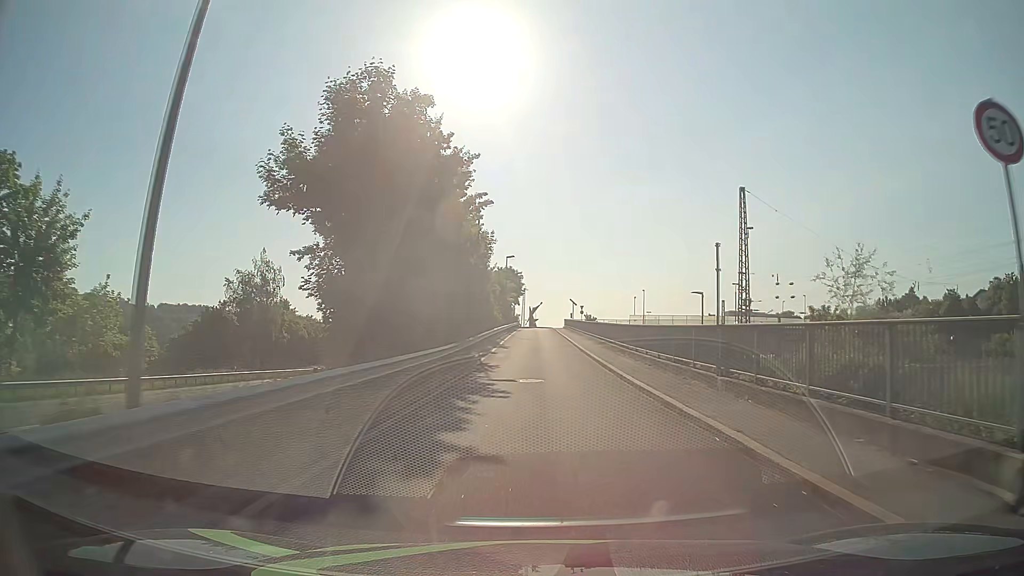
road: unclassified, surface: asphalt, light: Day
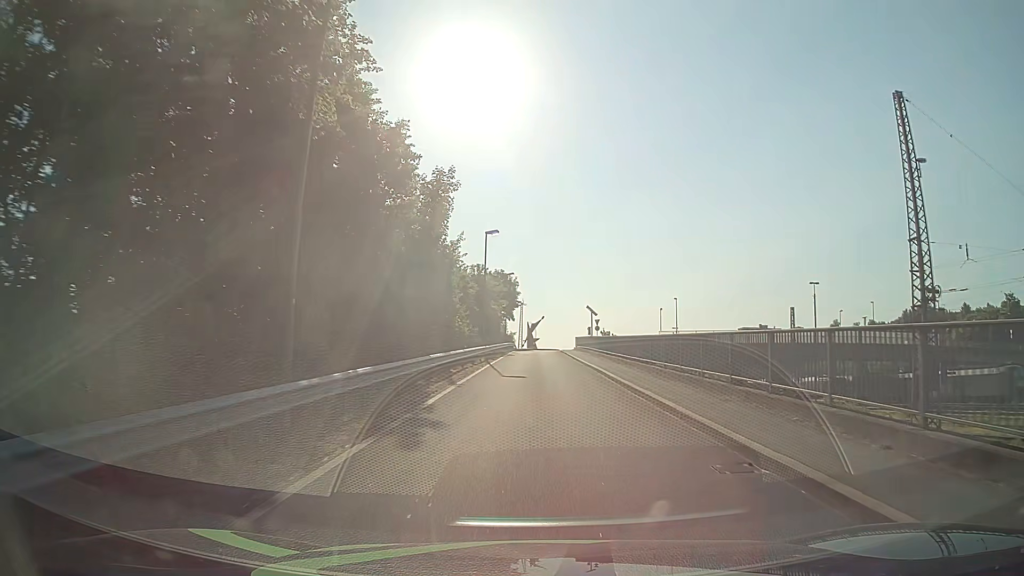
(-0.1, +27.6) m; 0°
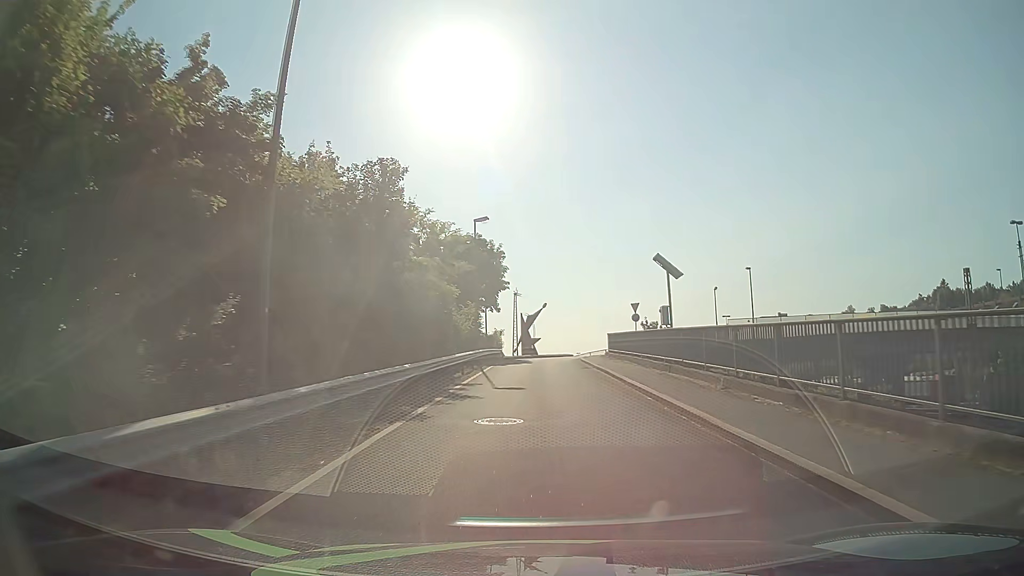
(-0.2, +32.5) m; 0°
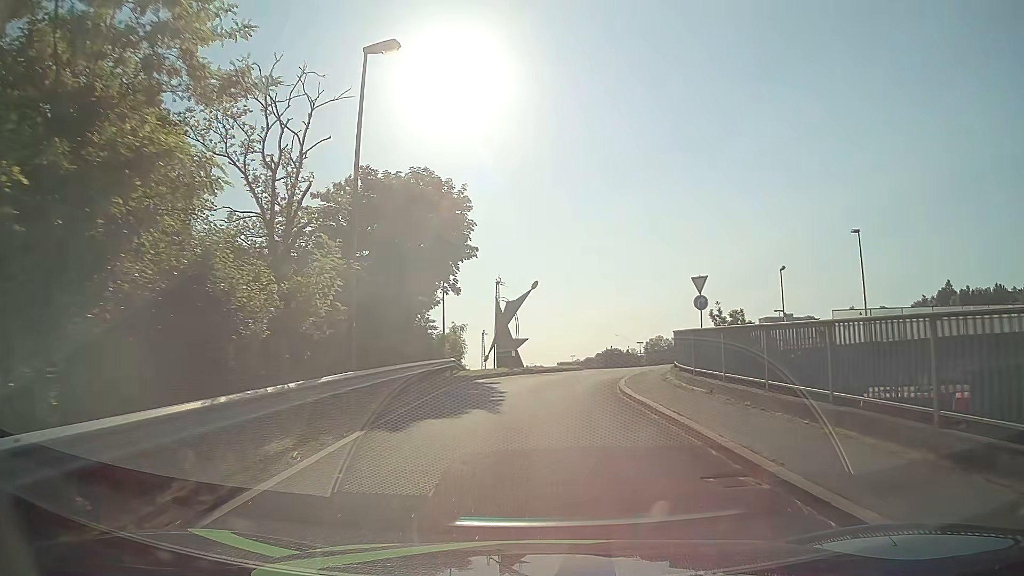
(+0.1, +22.4) m; +1°
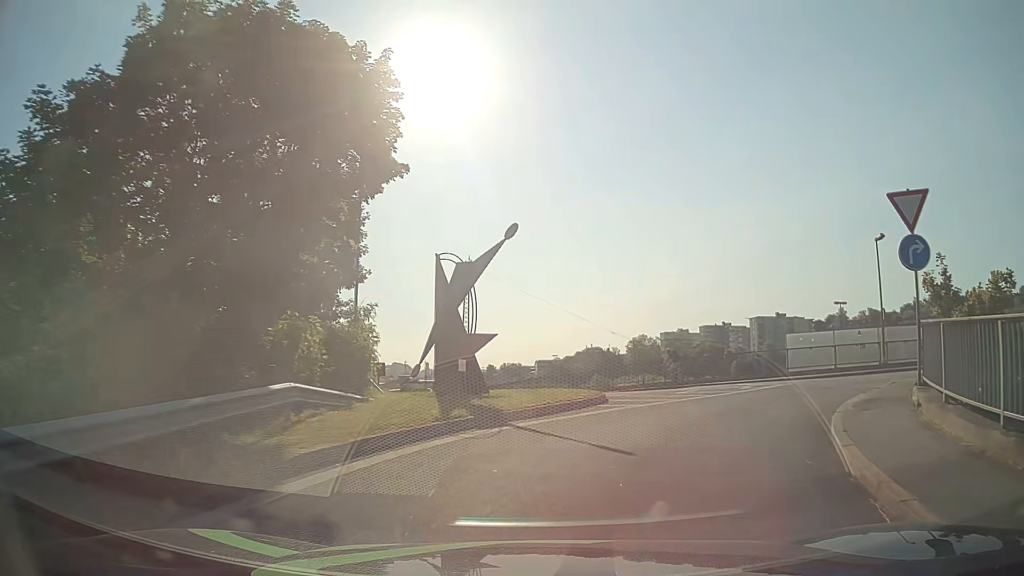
(0.0, +16.7) m; +1°
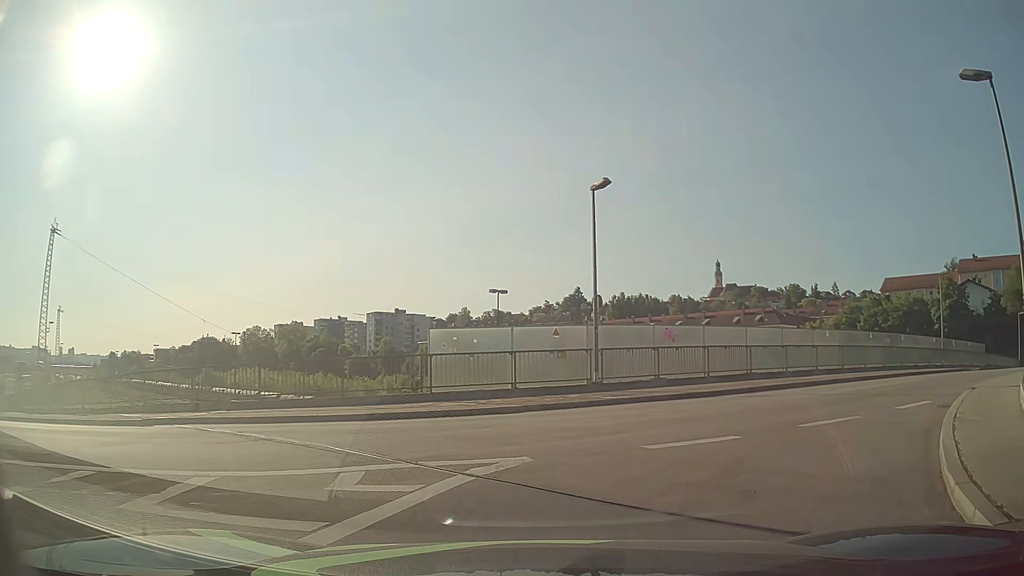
(+3.0, +12.6) m; +33°
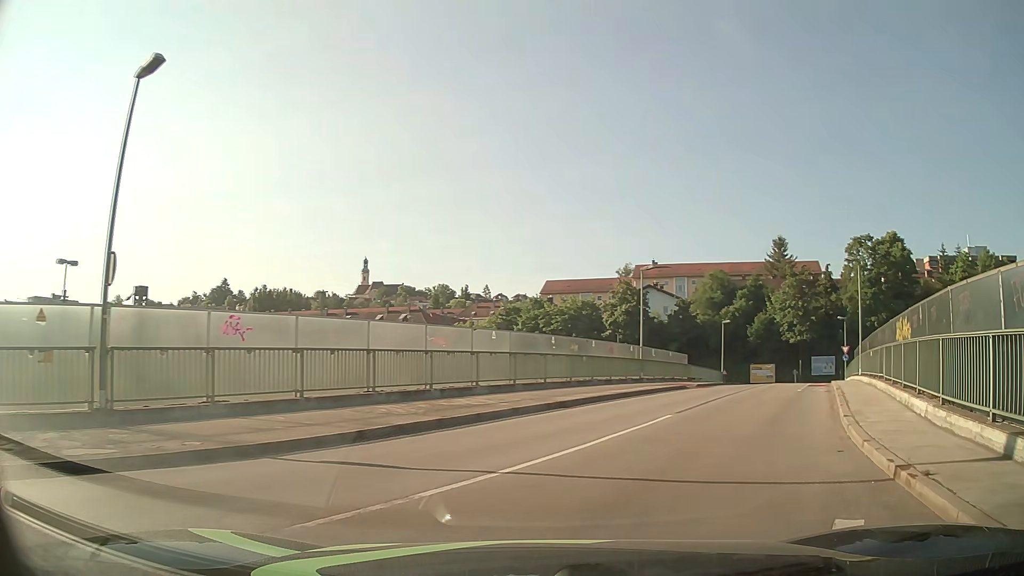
(+2.4, +9.4) m; +31°
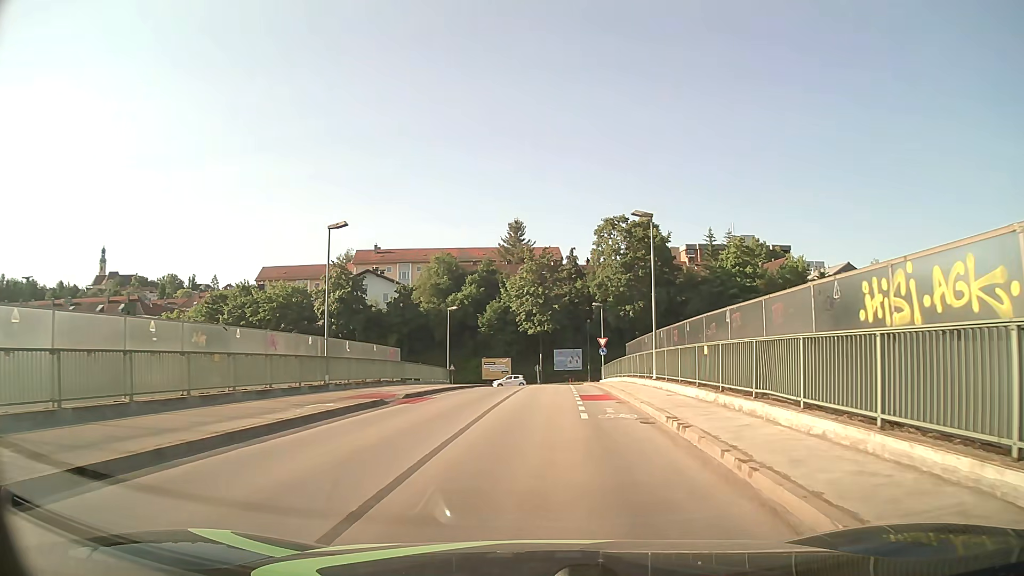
(+2.6, +11.5) m; +23°
